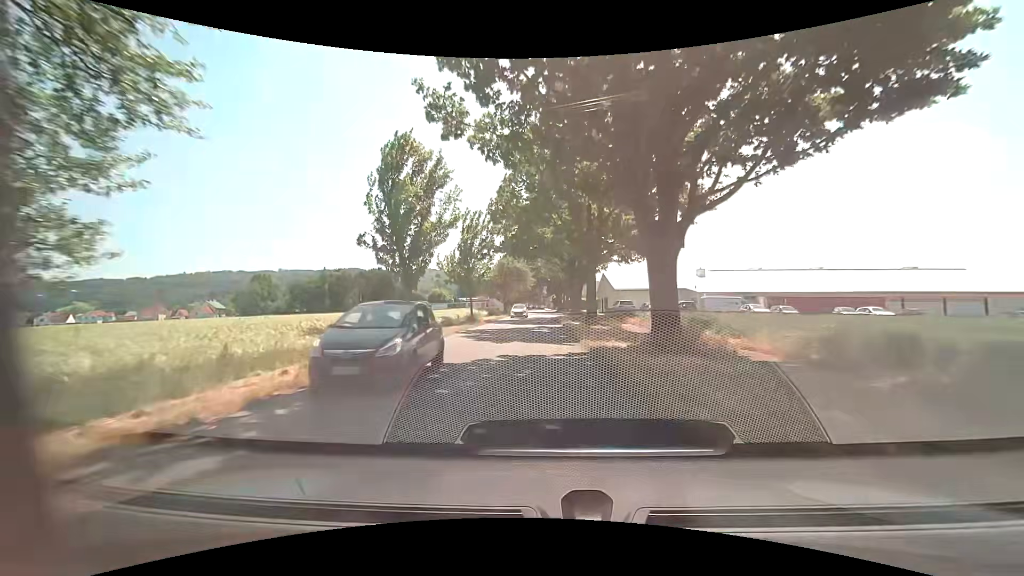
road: unclassified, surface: asphalt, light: Day
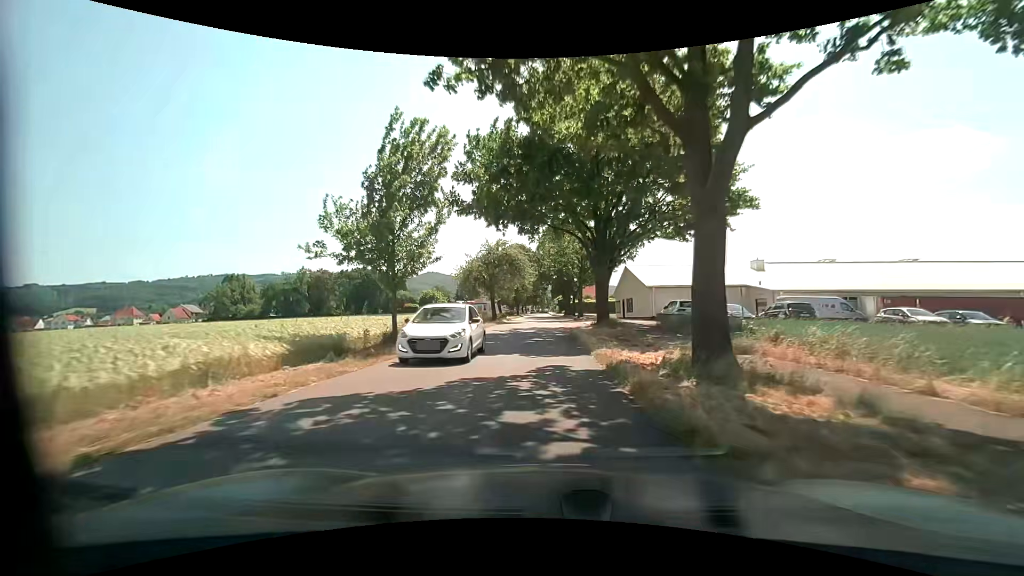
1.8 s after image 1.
(-0.2, +20.4) m; 0°
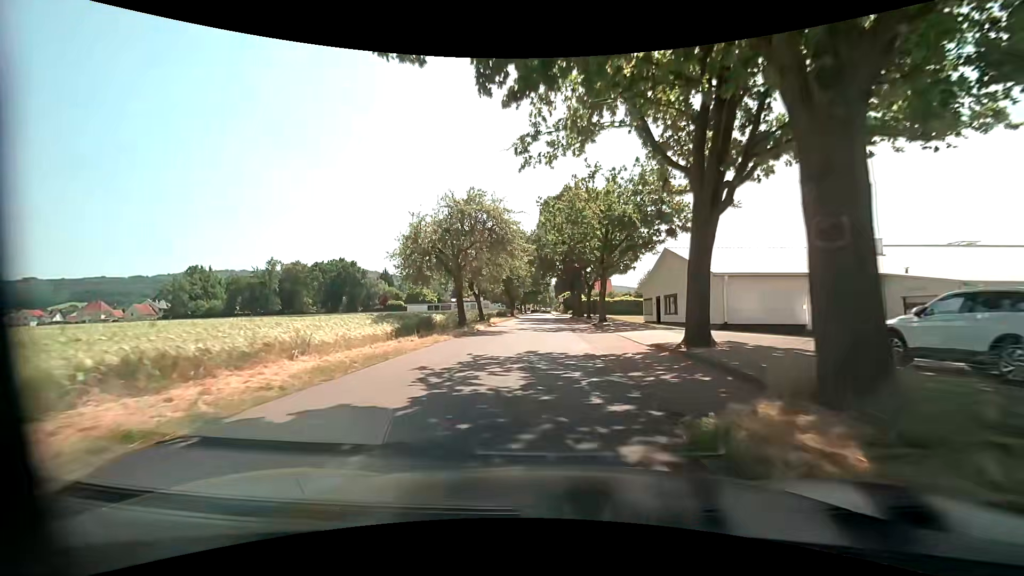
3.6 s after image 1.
(-0.2, +20.5) m; -1°
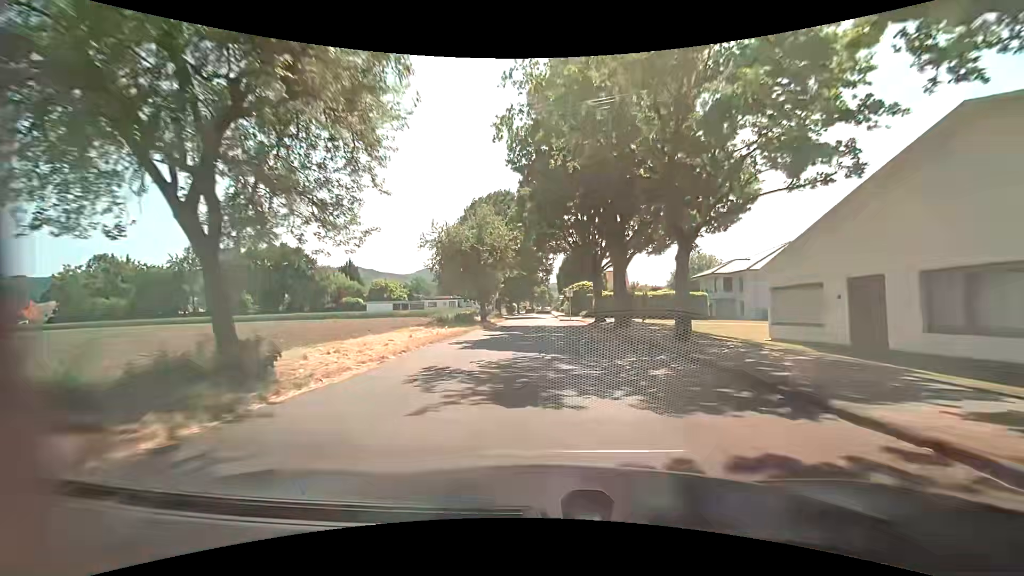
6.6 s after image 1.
(+0.2, +32.6) m; 0°
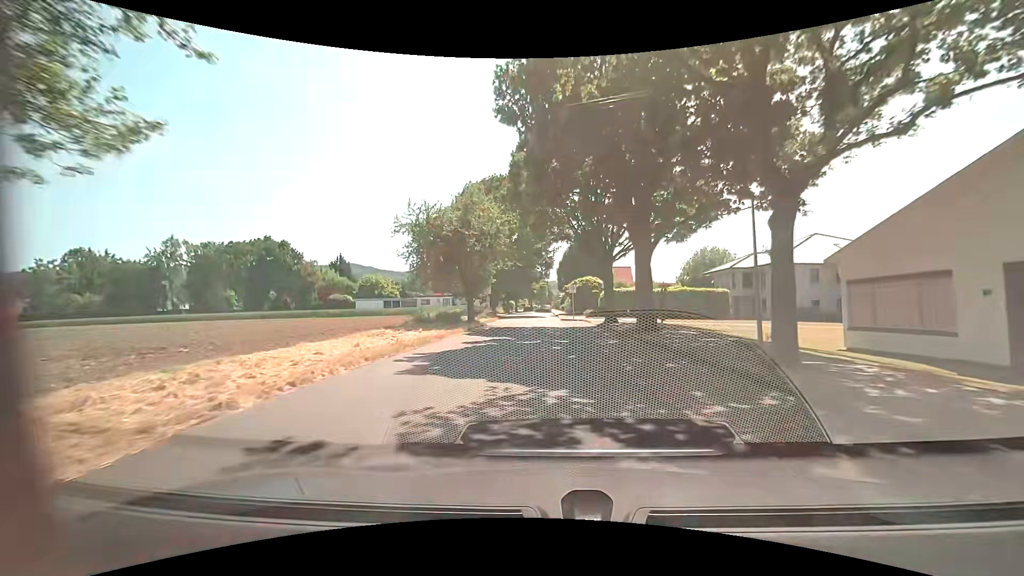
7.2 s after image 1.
(0.0, +6.4) m; 0°
